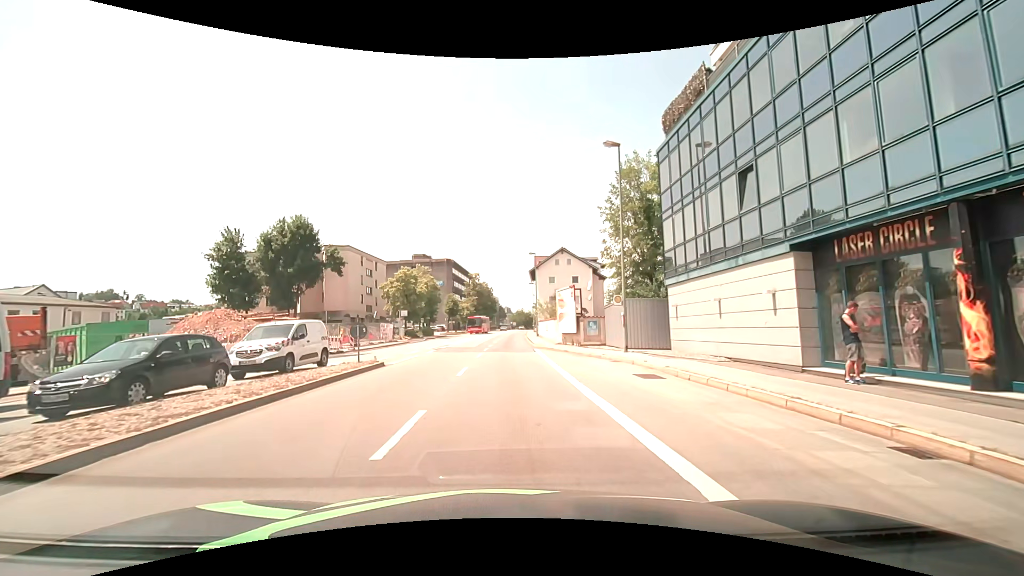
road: primary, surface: asphalt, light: Day
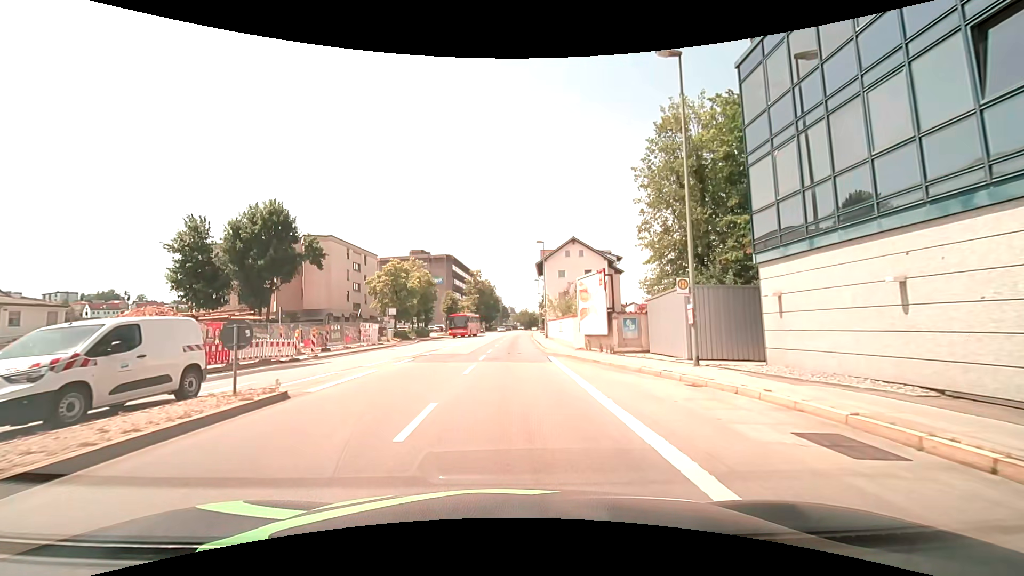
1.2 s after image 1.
(0.0, +8.4) m; -1°
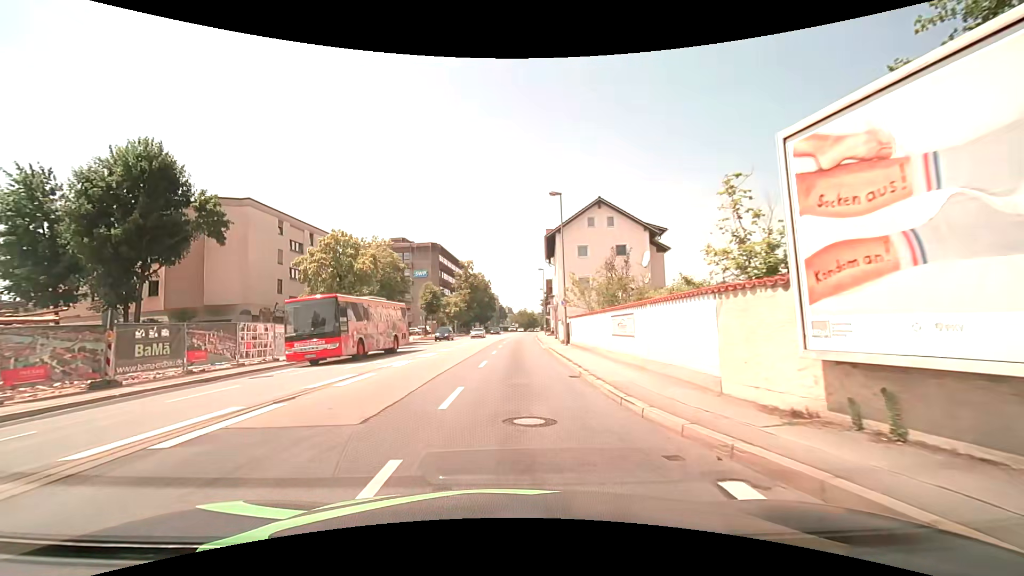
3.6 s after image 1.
(+0.3, +19.3) m; +1°
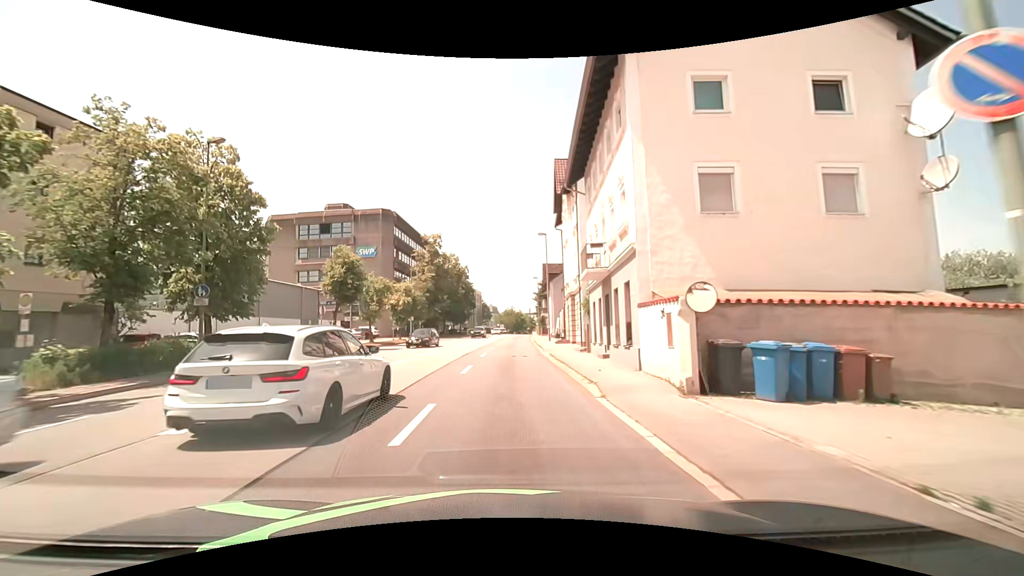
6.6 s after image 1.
(+0.6, +29.7) m; +2°
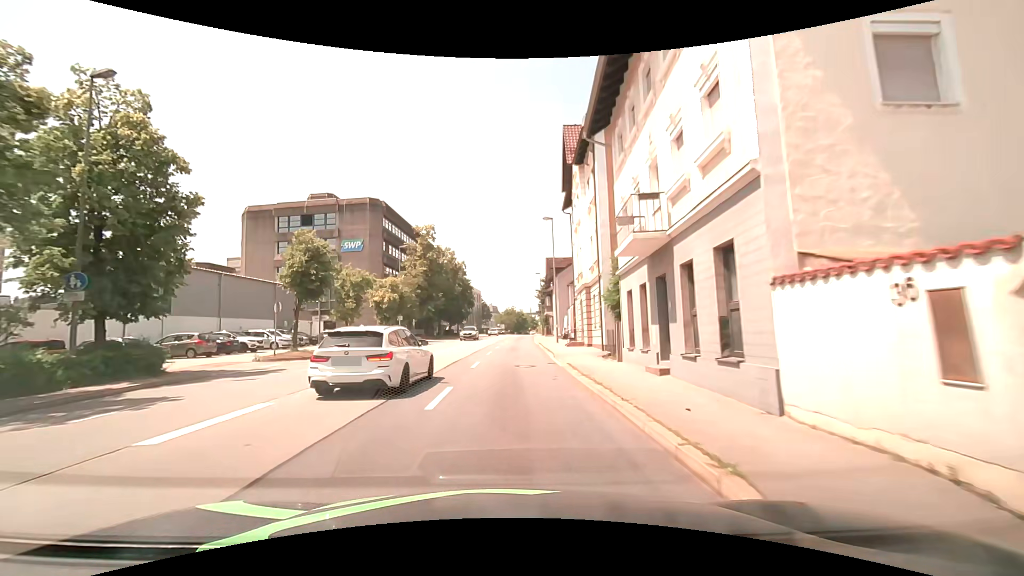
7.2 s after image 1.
(0.0, +6.6) m; 0°
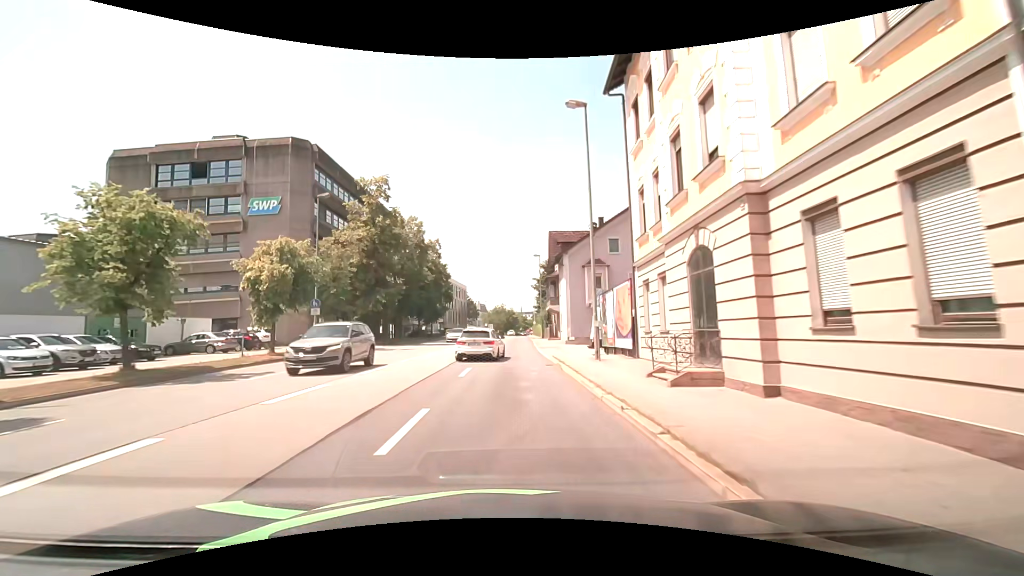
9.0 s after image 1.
(+0.2, +20.9) m; +1°
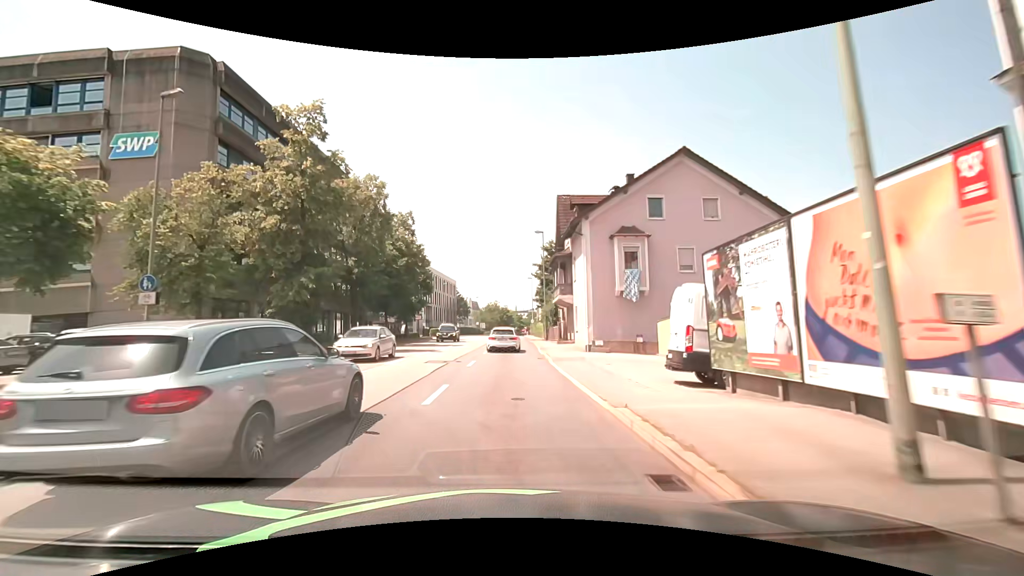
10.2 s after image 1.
(0.0, +14.5) m; 0°
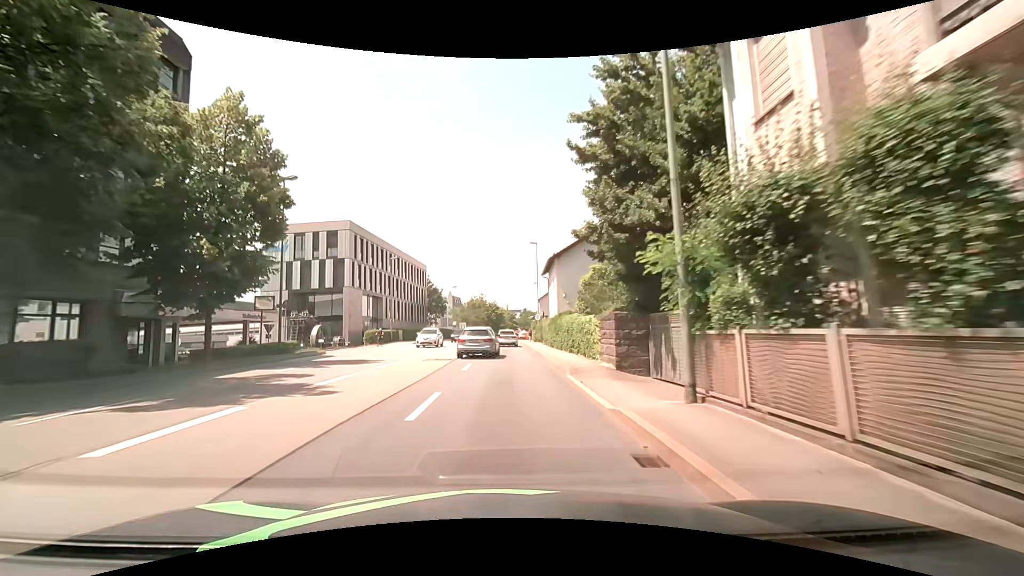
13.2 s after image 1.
(+0.6, +37.4) m; +1°
(0, +10) (0, +20) (0, +30) (0, +40) (0, +50) (0, +60) (+1, +70) (+1, +80) (+2, +90) (+4, +100) m
